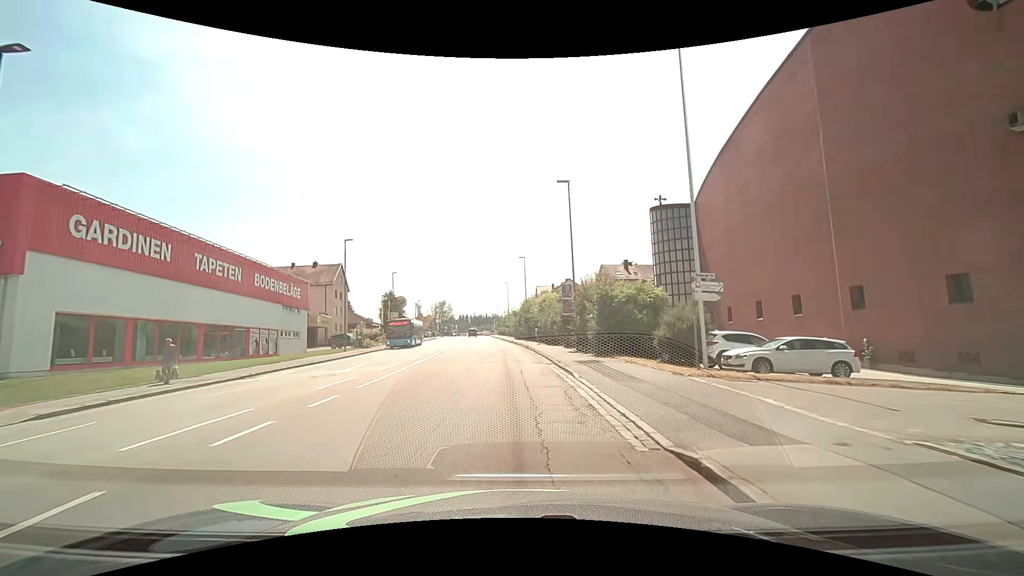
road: tertiary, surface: asphalt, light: Day
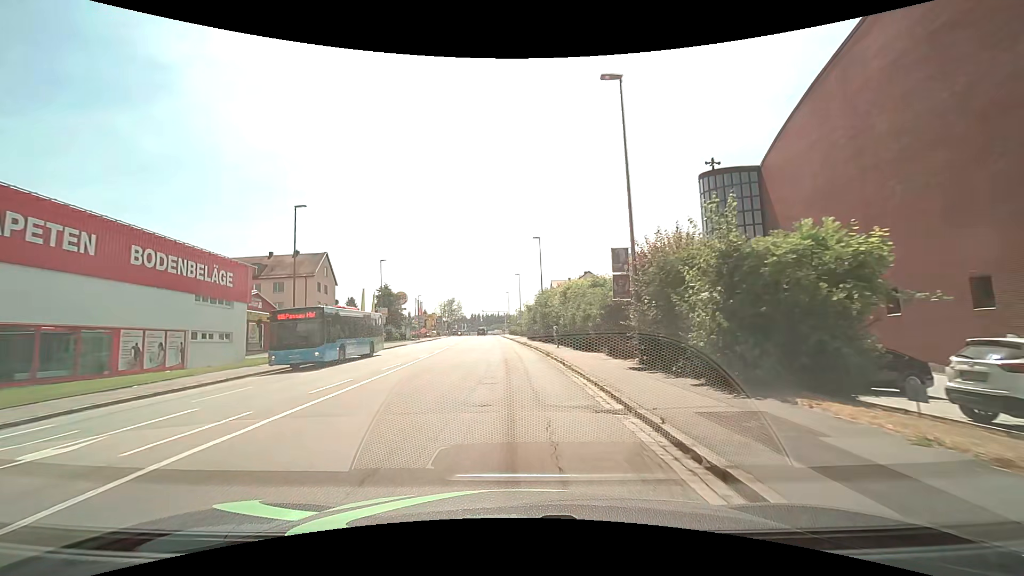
(-0.2, +12.8) m; -2°
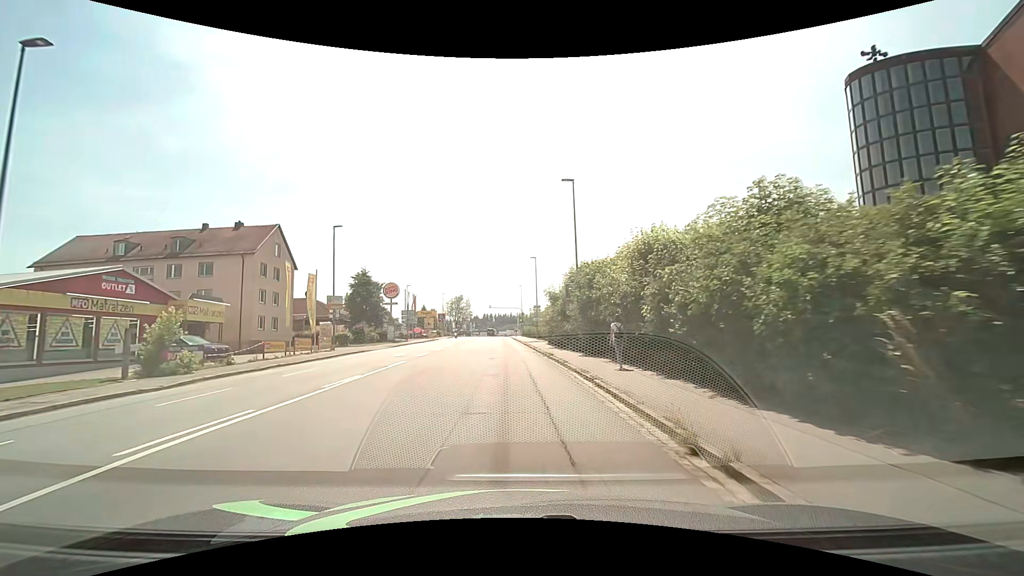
(-0.4, +19.8) m; -2°
(0, +10) (0, +20) (0, +30) (-1, +40) (-1, +50) (-1, +60) (-1, +70) (-1, +80) (-2, +90) (-2, +100) m
